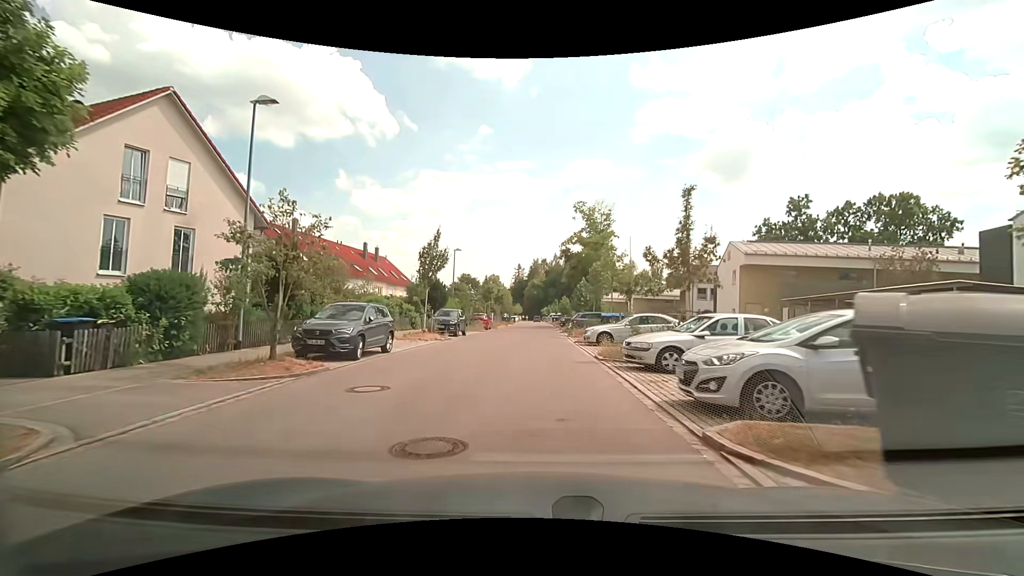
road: residential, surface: asphalt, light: Day
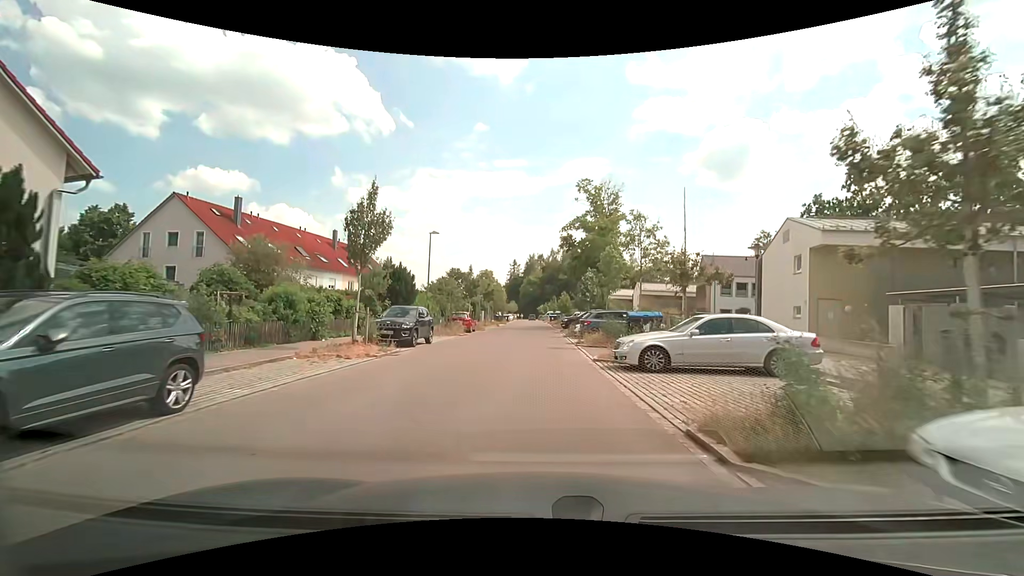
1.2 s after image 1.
(0.0, +9.7) m; 0°
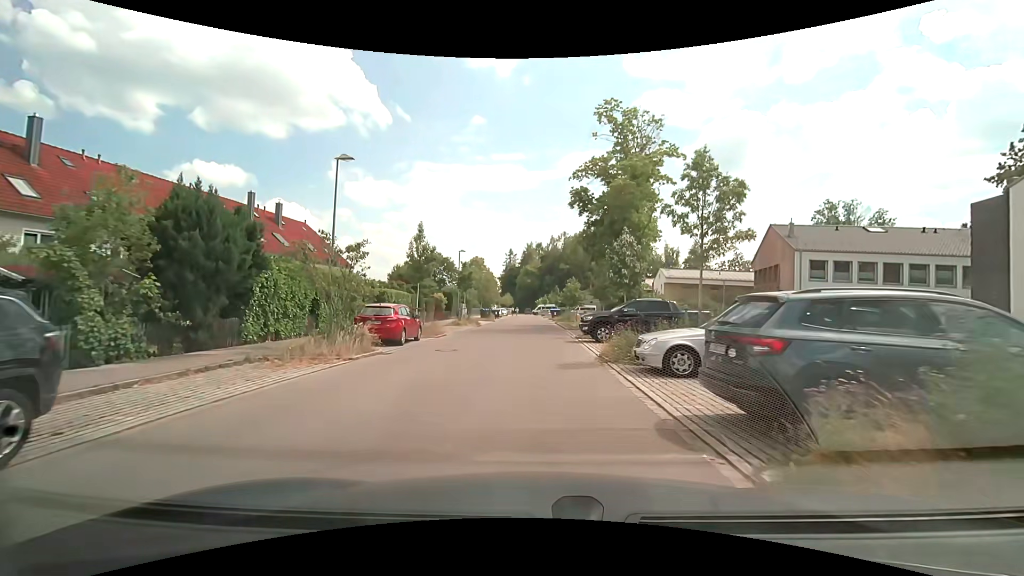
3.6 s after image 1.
(0.0, +18.3) m; 0°
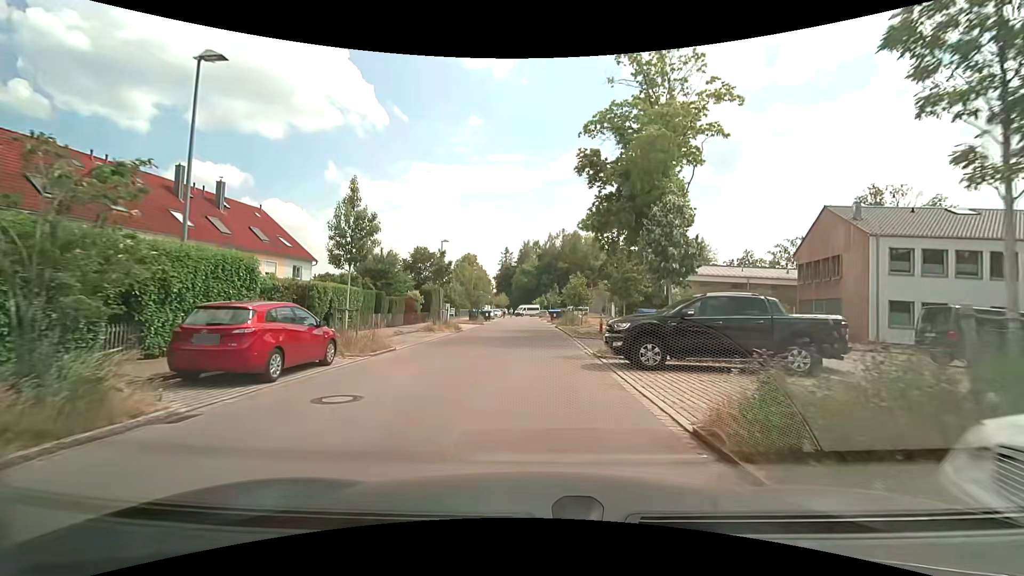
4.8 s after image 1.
(+0.1, +8.8) m; +1°
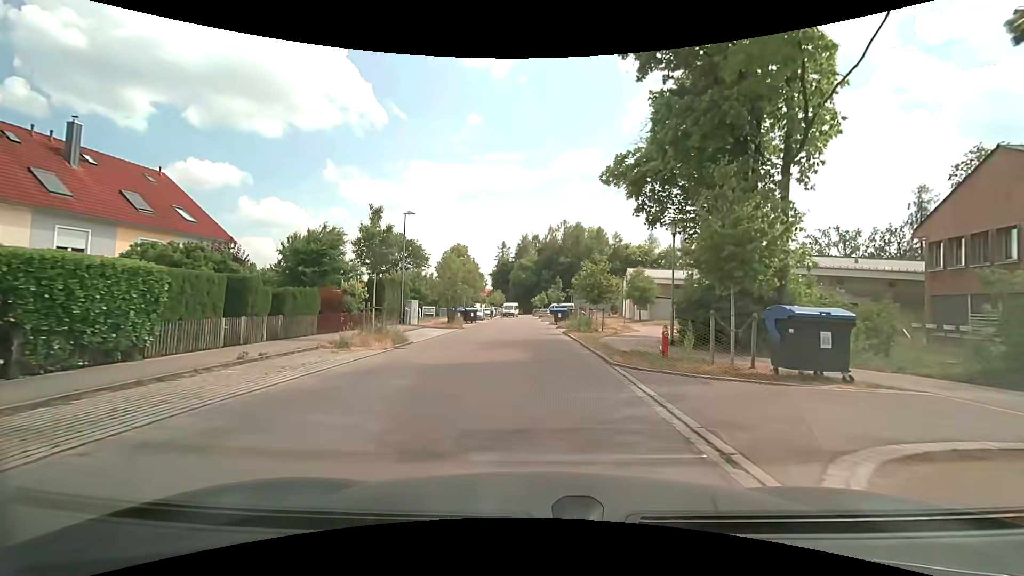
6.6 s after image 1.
(0.0, +13.2) m; 0°
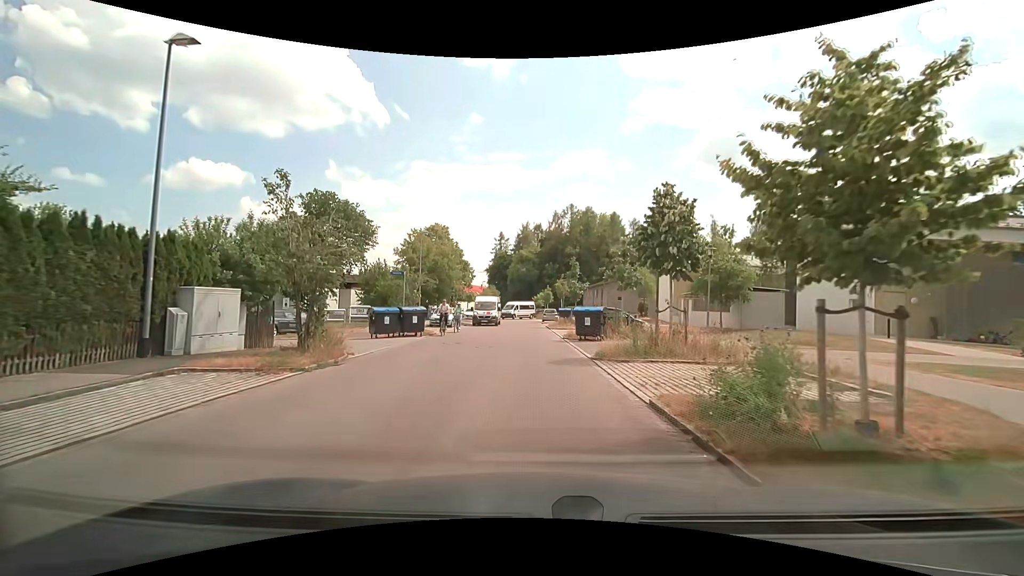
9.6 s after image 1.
(+0.1, +22.5) m; 0°
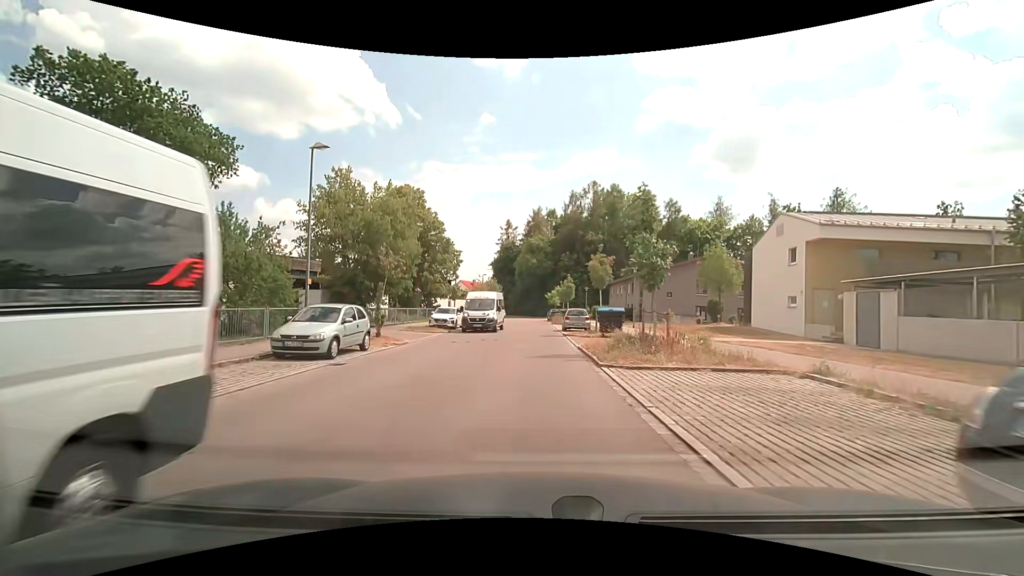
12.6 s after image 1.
(-0.4, +22.6) m; -2°
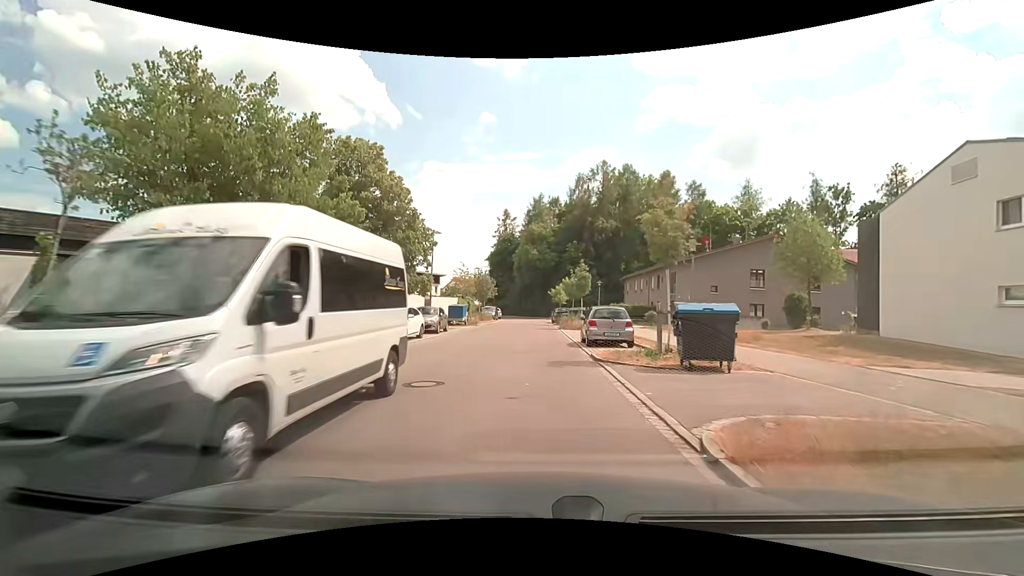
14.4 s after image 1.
(0.0, +13.5) m; 0°
(0, +10) (0, +20) (0, +30) (0, +40) (0, +50) (0, +60) (0, +70) (-1, +80) (-2, +90) (-7, +99) m
